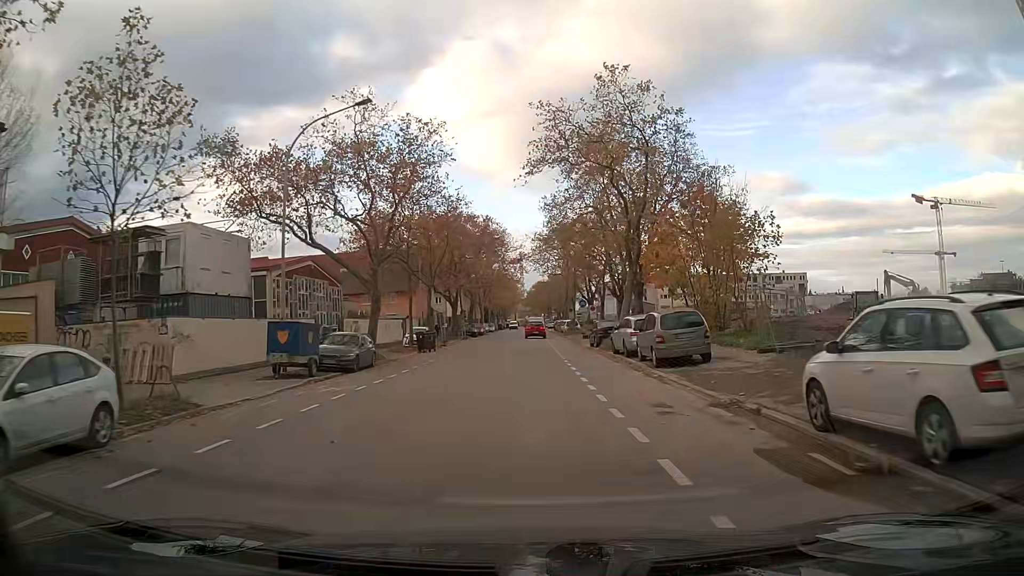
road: tertiary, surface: asphalt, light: Day
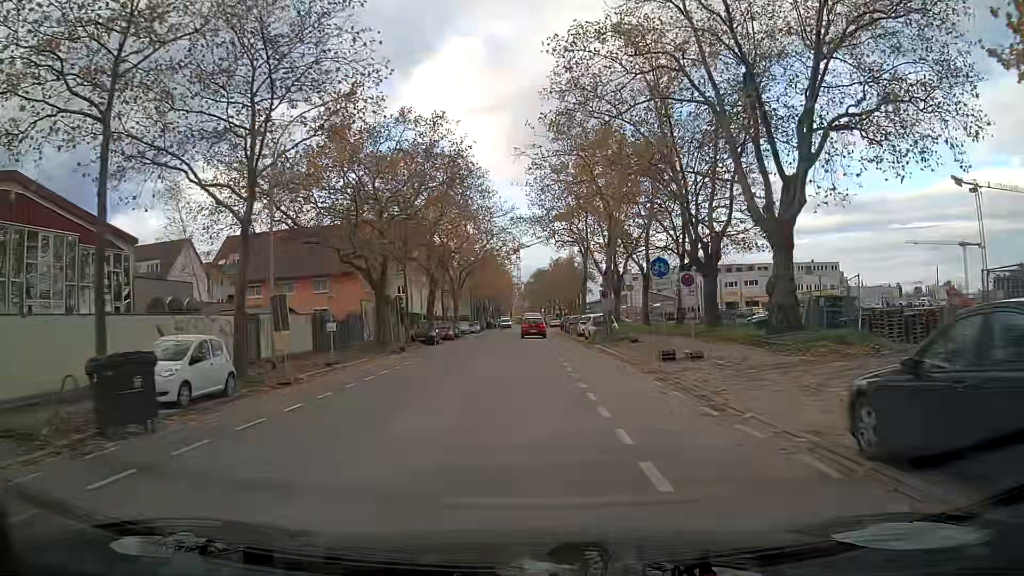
(+0.1, +32.2) m; 0°
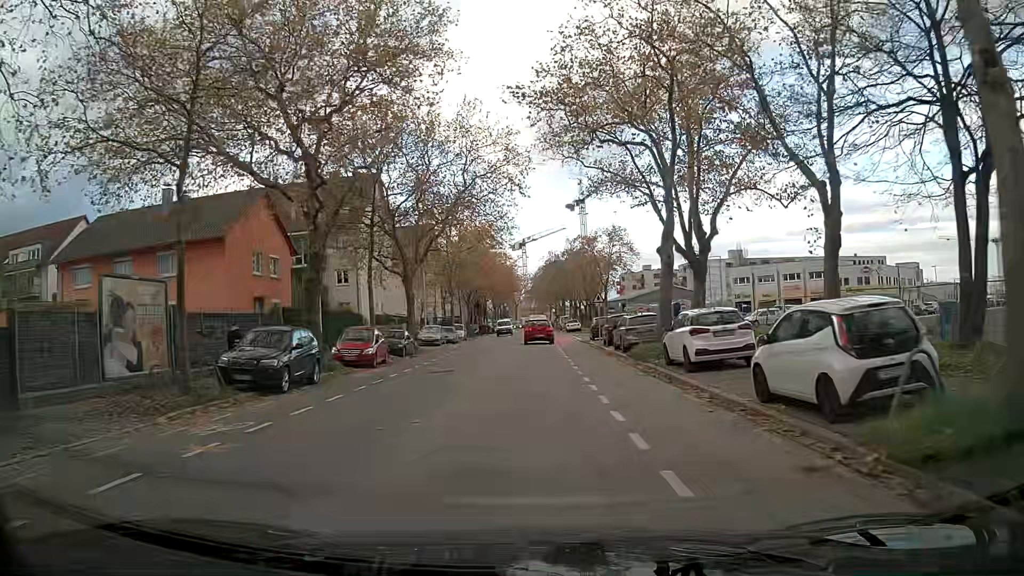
(-0.1, +30.3) m; 0°
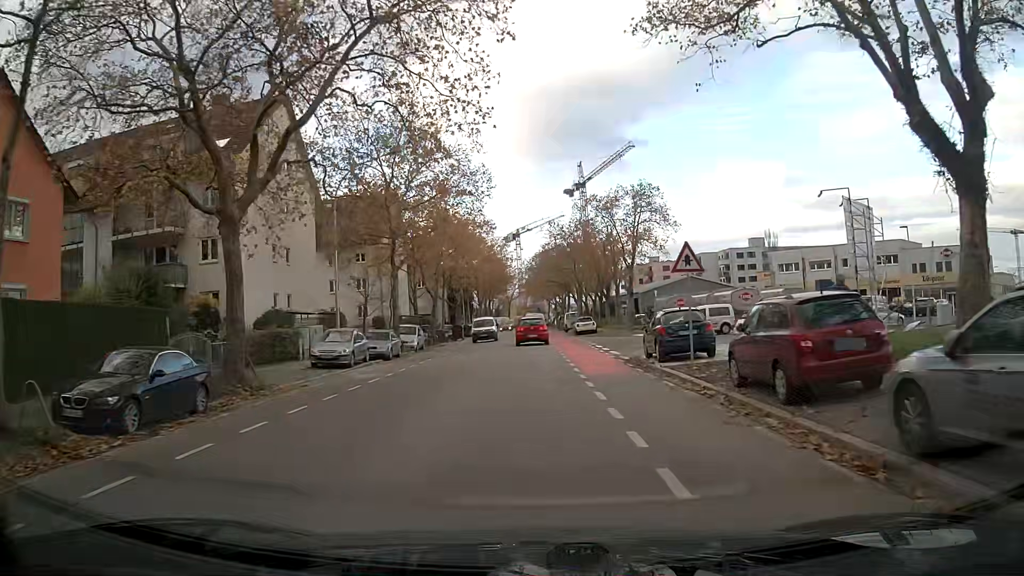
(0.0, +24.2) m; 0°
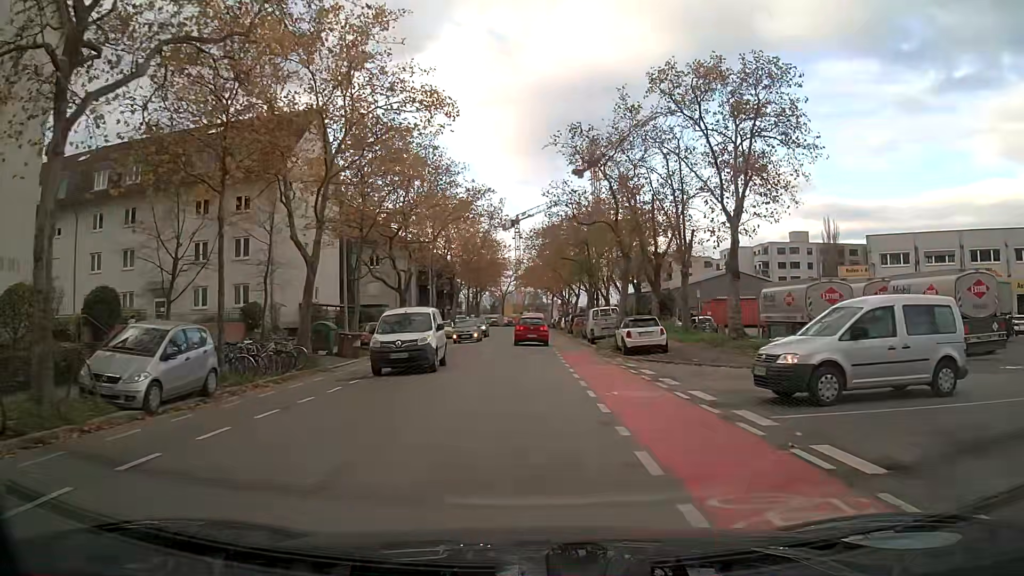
(0.0, +29.3) m; 0°
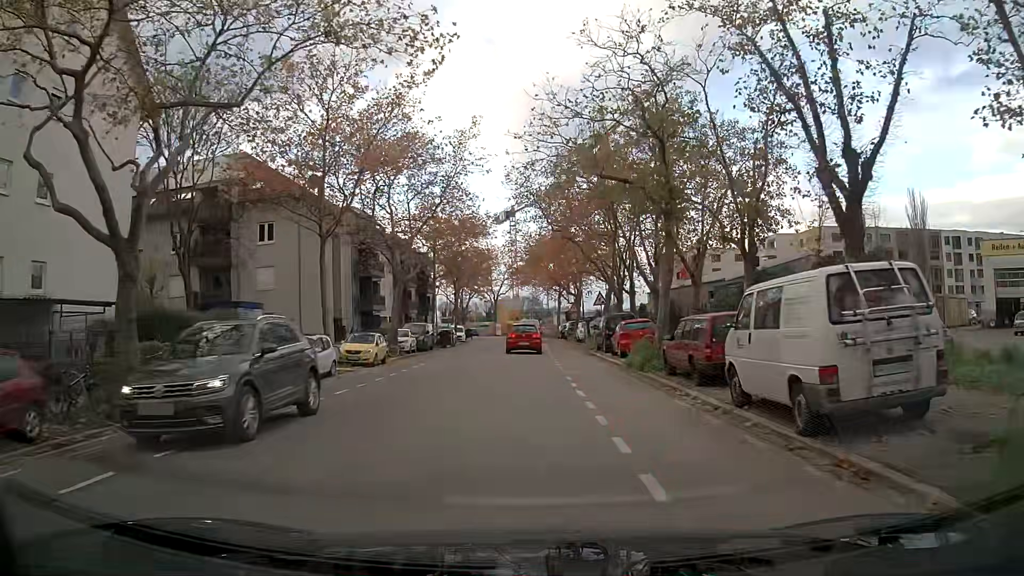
(+0.1, +28.9) m; 0°
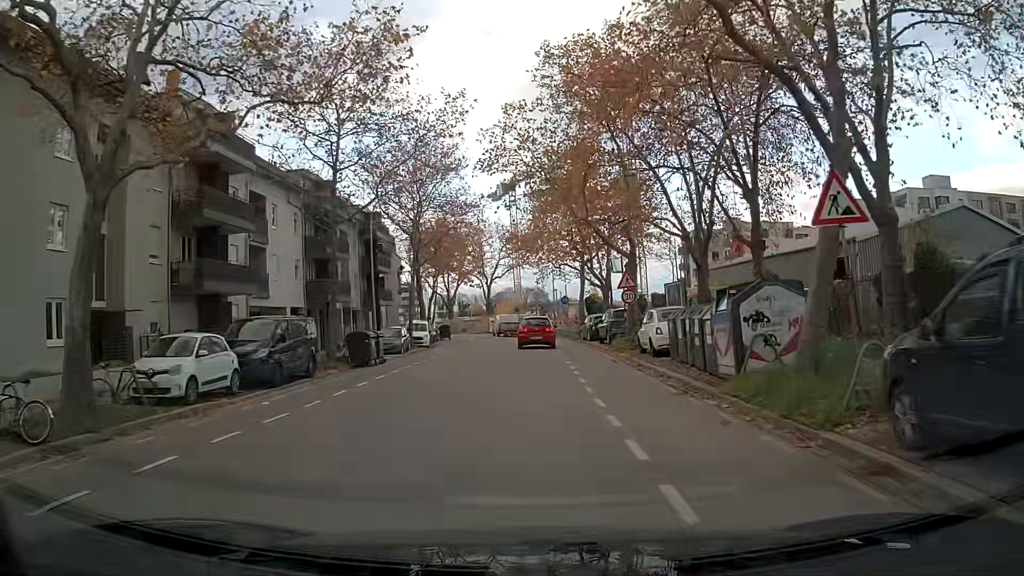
(-0.1, +28.8) m; 0°
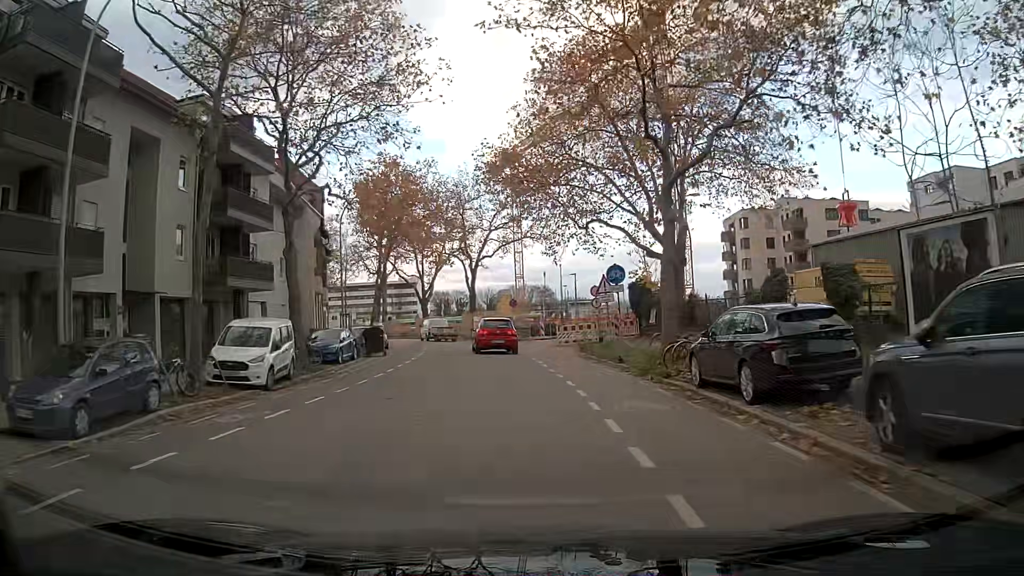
(-0.1, +28.3) m; -2°
(0, +10) (0, +20) (-1, +30) (-3, +40) (-4, +50) (-7, +59) (-10, +69) (-14, +78) (-19, +87) (-23, +96) m
